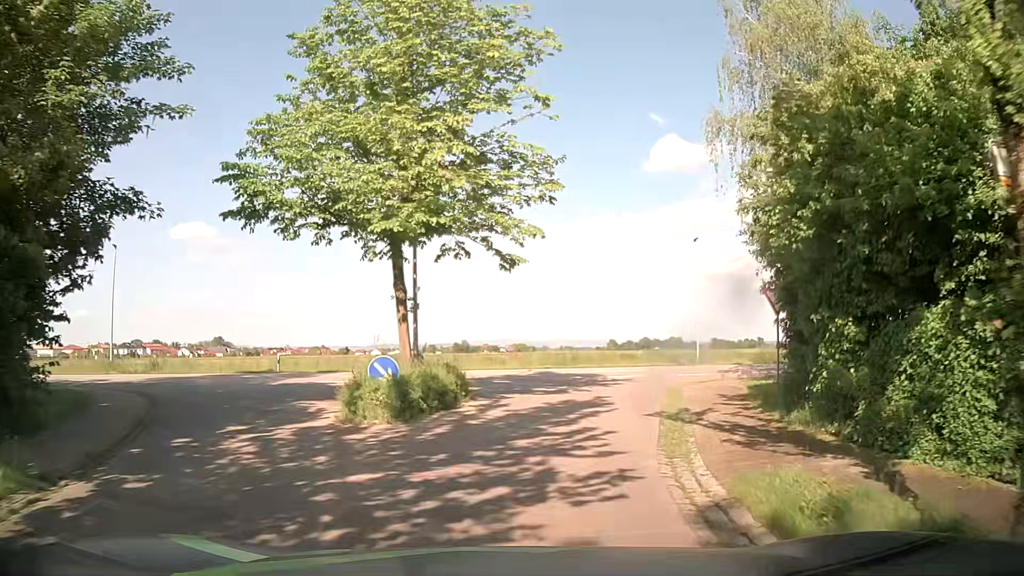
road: residential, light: Day
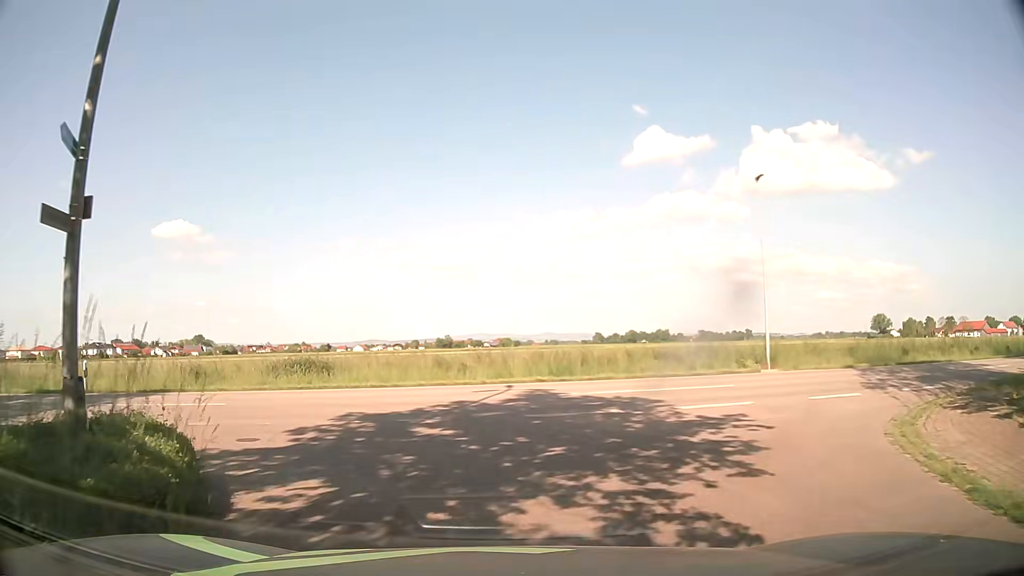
(+0.6, +15.1) m; +1°
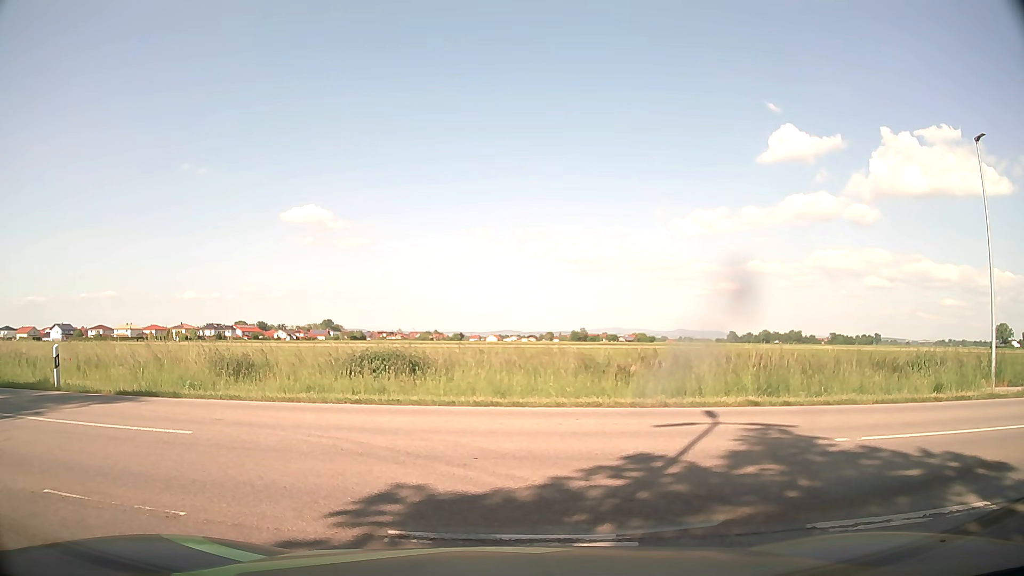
(-0.6, +6.8) m; -12°
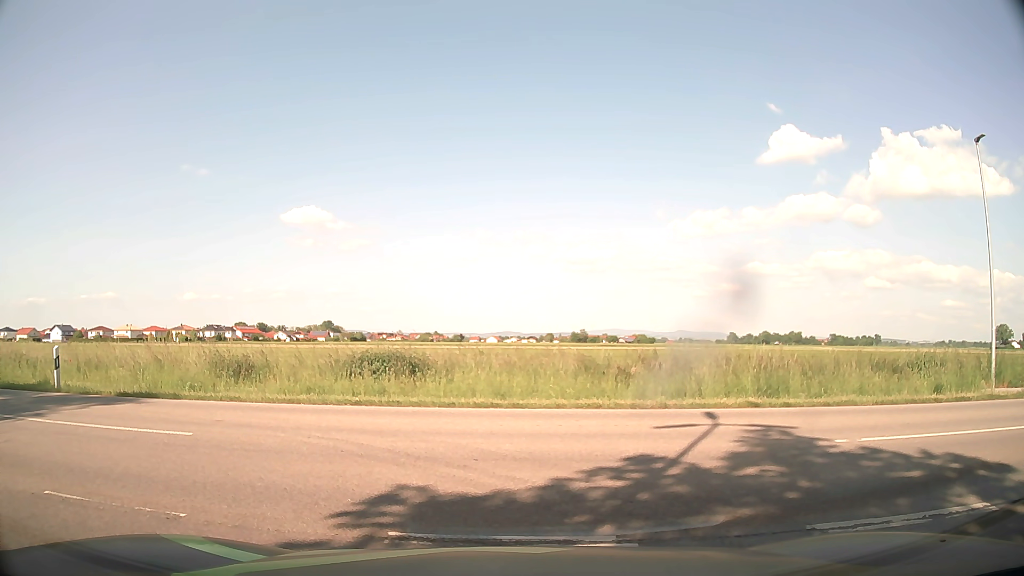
(0.0, +0.1) m; 0°
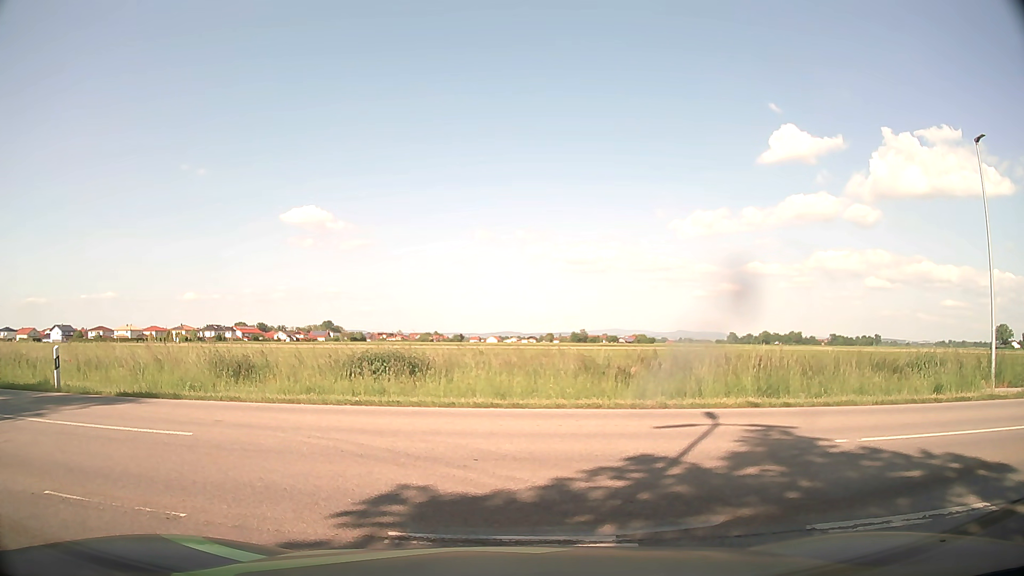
(0.0, 0.0) m; 0°
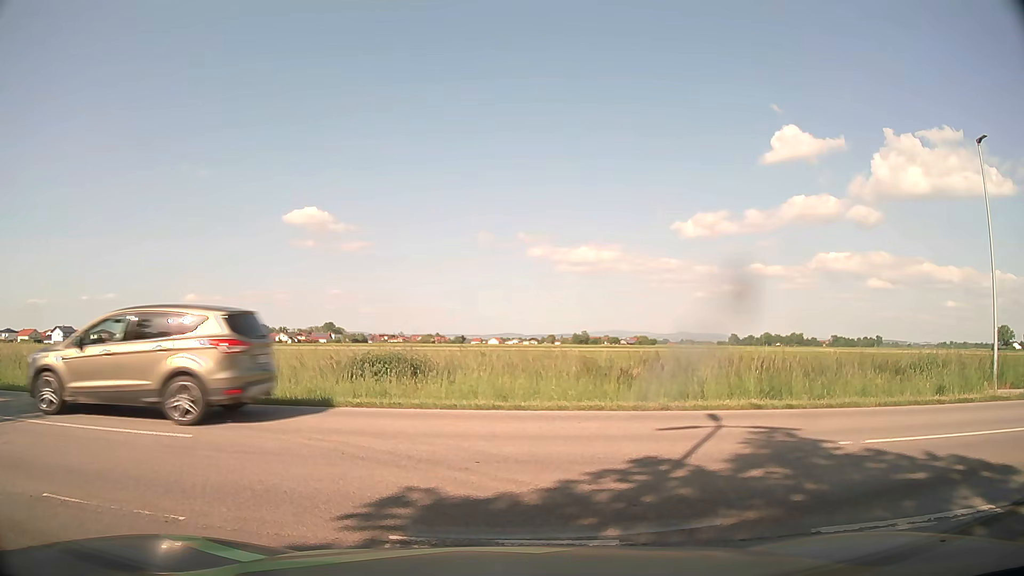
(0.0, 0.0) m; 0°
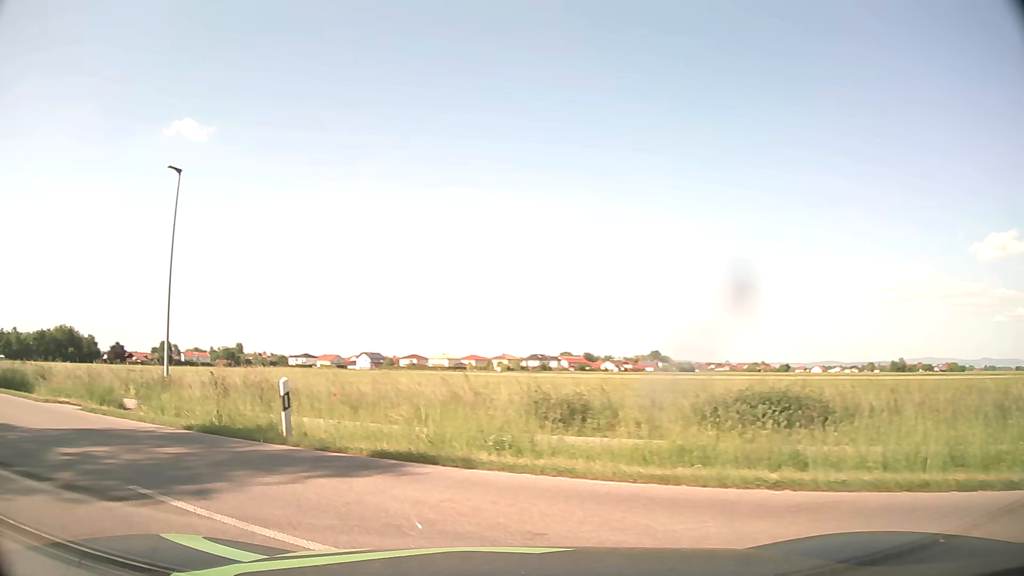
(-1.0, +5.0) m; -24°
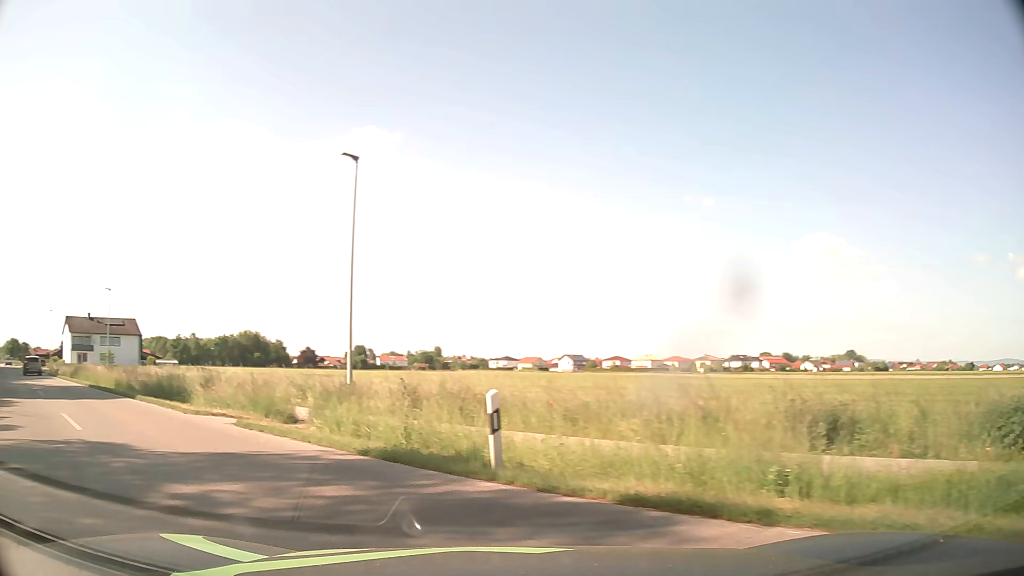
(-0.5, +2.7) m; -21°
